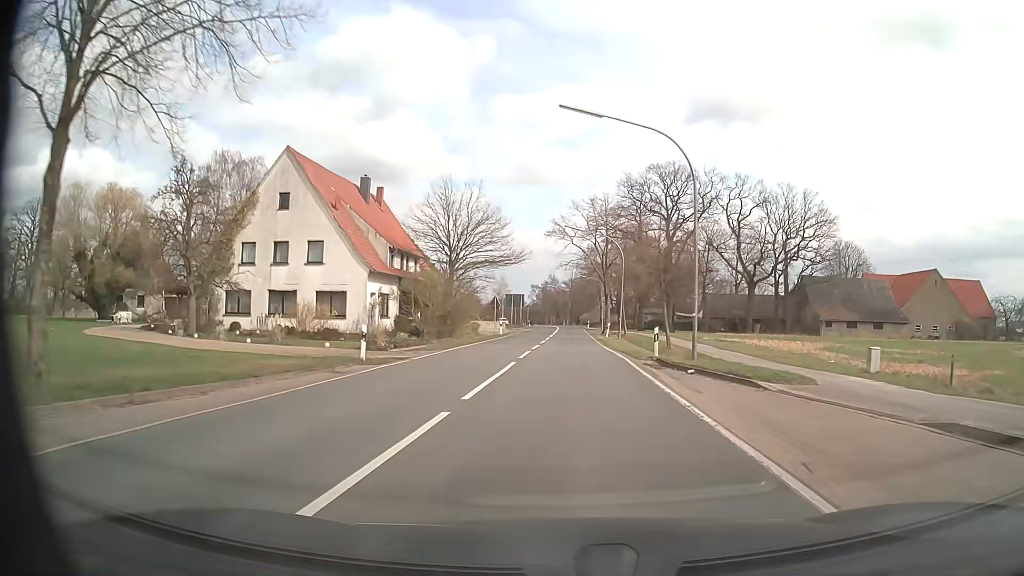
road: secondary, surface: asphalt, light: Day
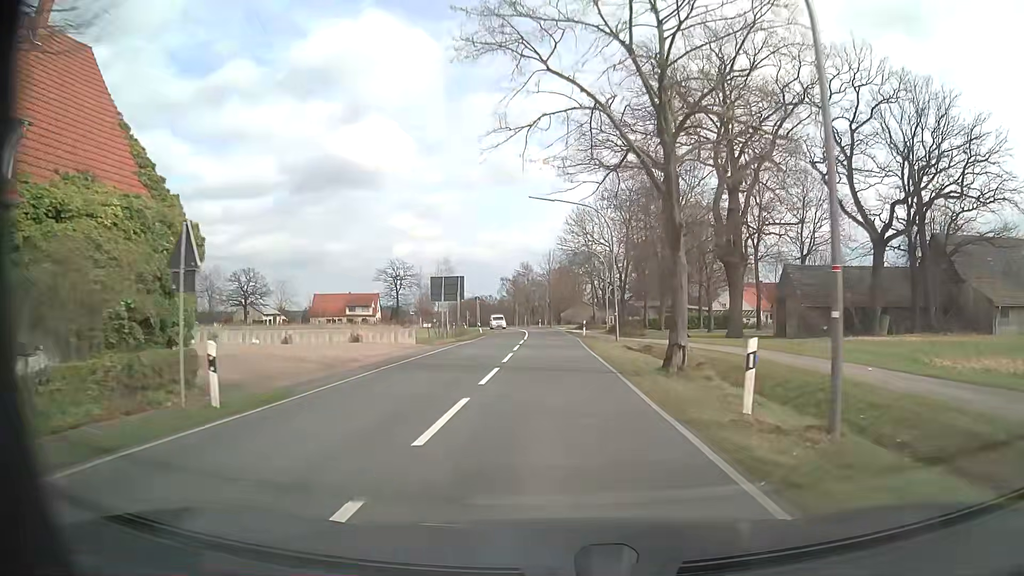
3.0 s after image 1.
(+0.9, +39.7) m; +2°
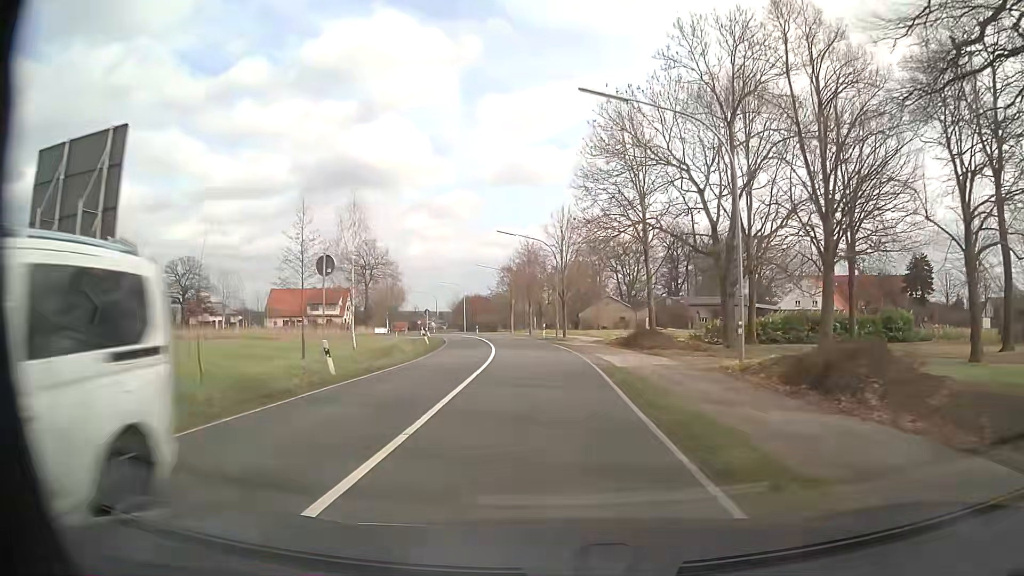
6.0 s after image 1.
(-0.1, +40.6) m; -1°
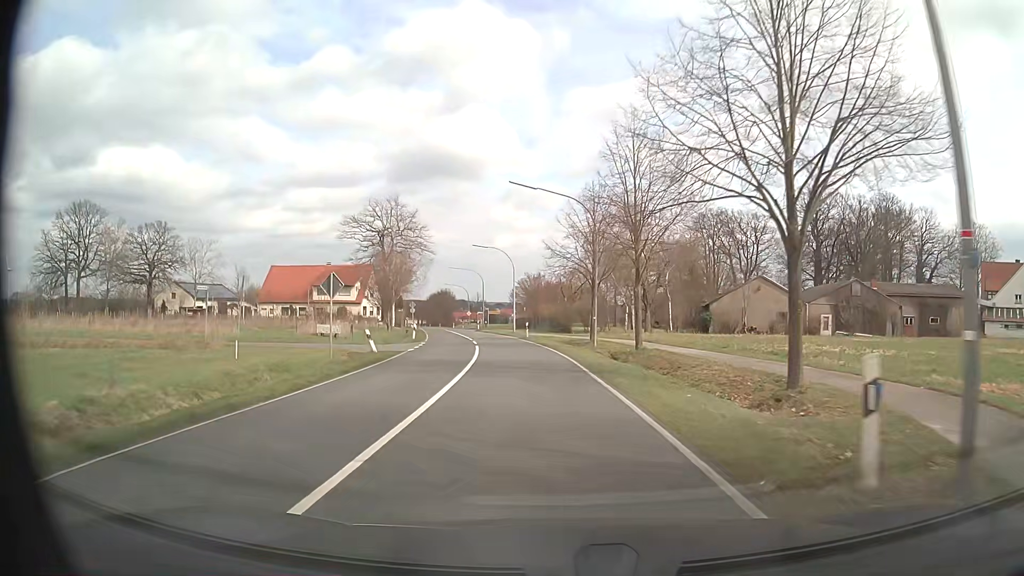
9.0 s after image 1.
(-2.4, +42.7) m; -7°
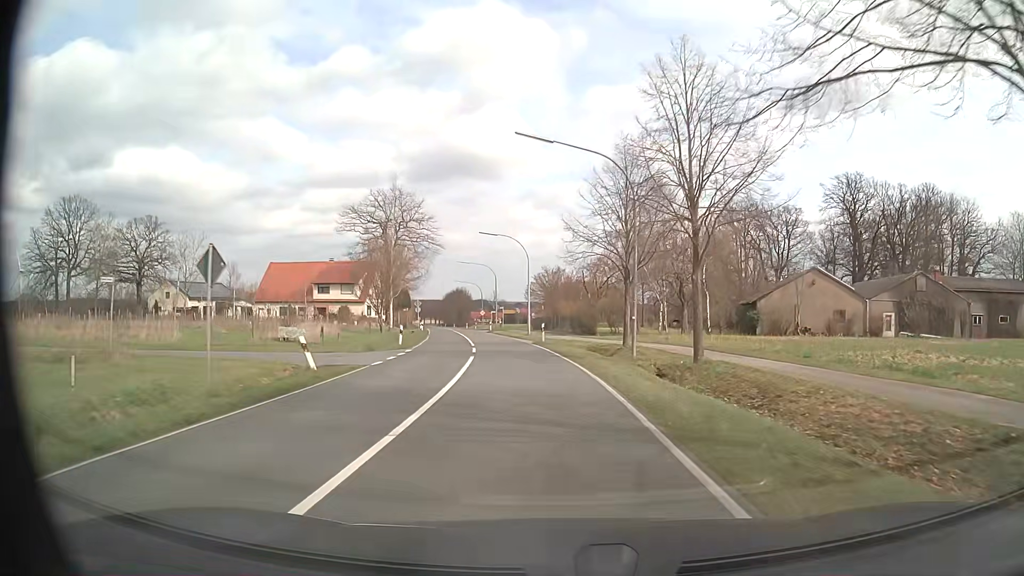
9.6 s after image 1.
(-0.1, +8.8) m; -2°
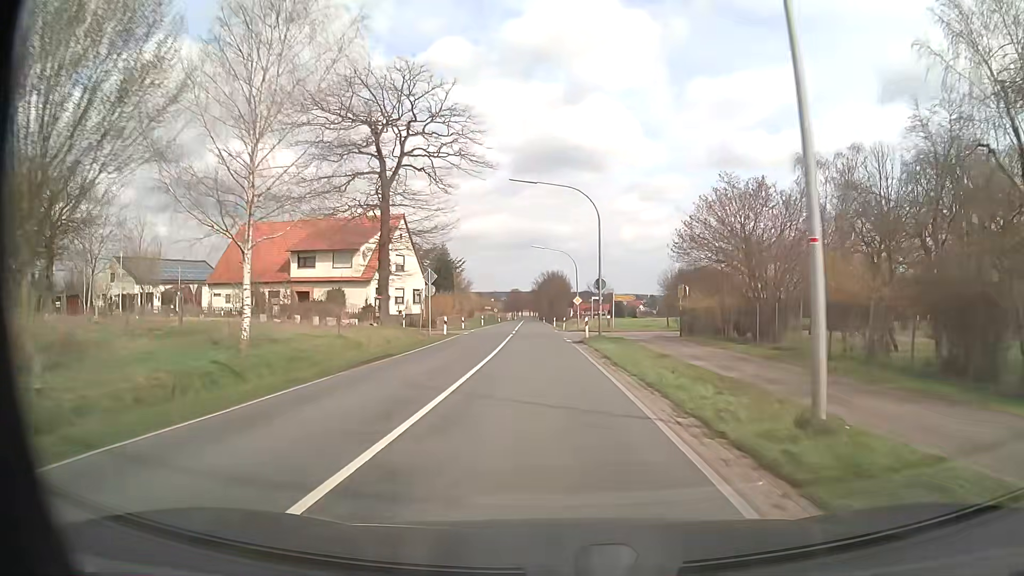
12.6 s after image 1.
(-3.4, +42.7) m; -9°
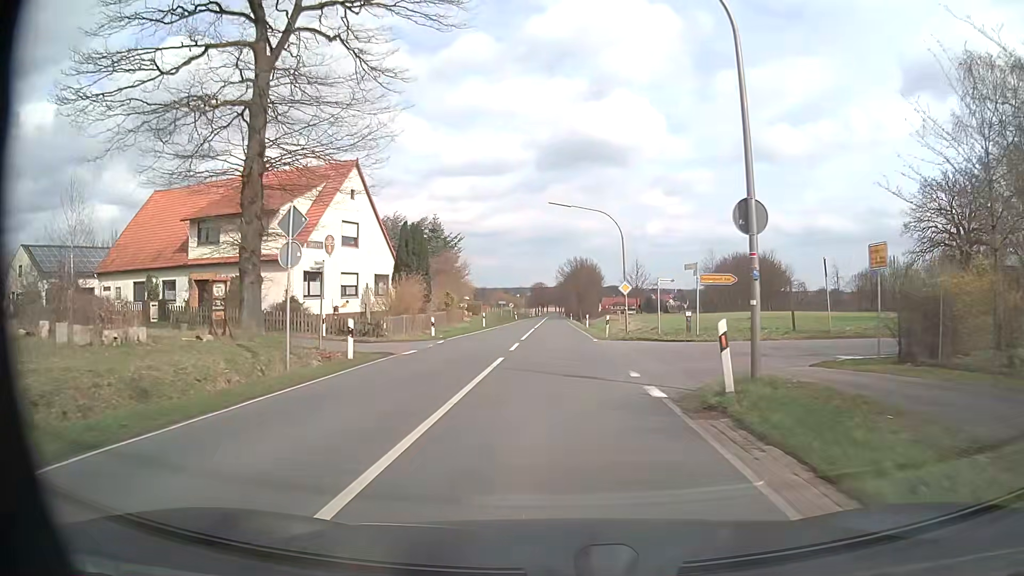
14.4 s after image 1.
(-0.5, +21.9) m; -3°
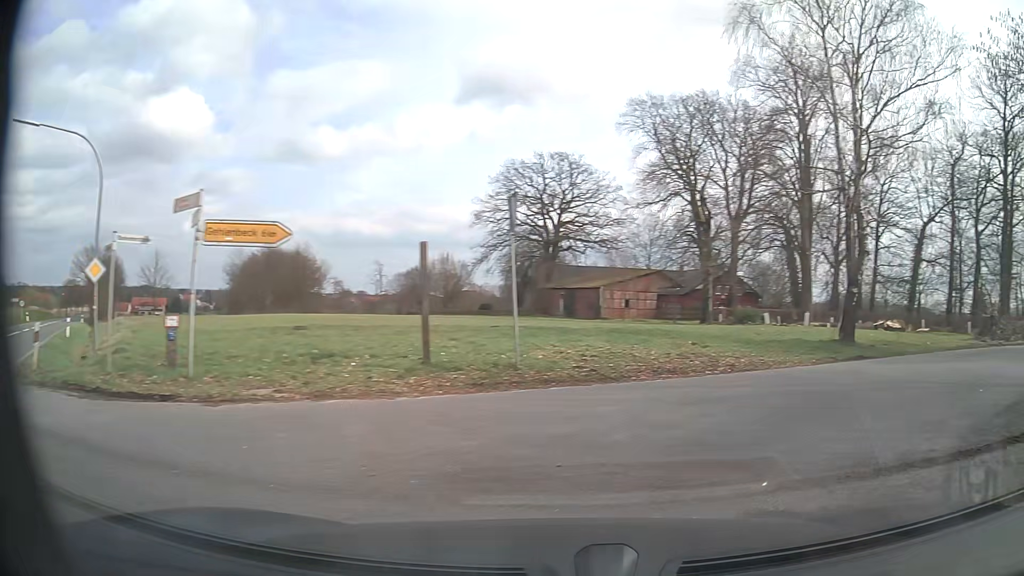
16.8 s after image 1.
(+2.7, +16.5) m; +39°
